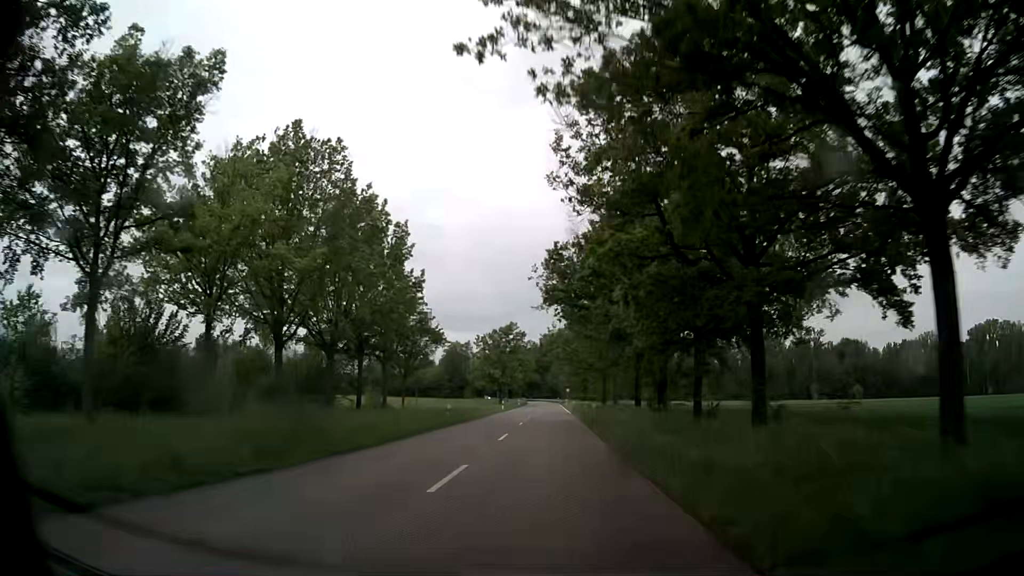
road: secondary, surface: asphalt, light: Day
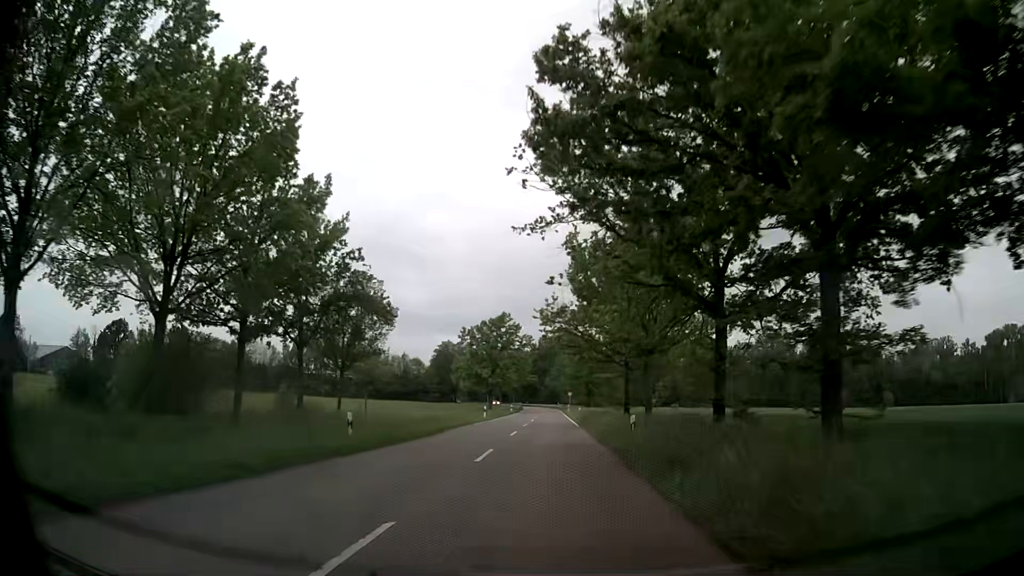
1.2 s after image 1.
(0.0, +18.4) m; 0°
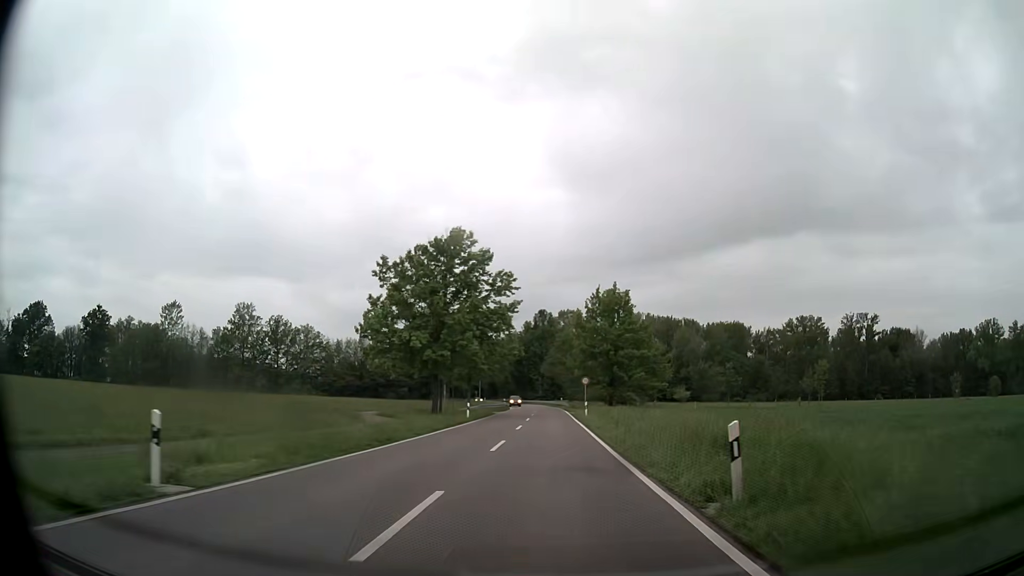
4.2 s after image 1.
(-0.1, +45.8) m; -1°
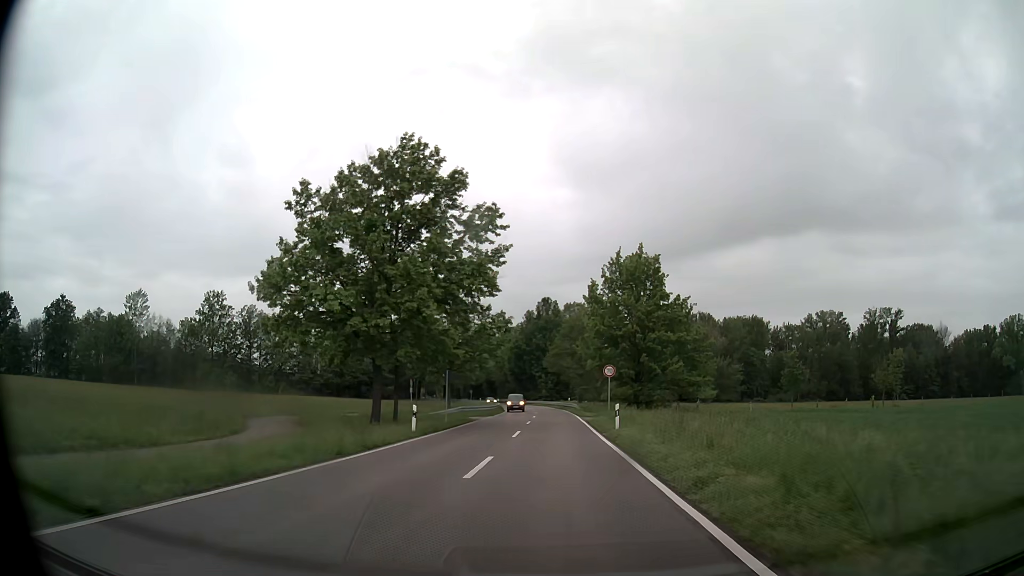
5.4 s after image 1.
(+0.1, +18.3) m; 0°
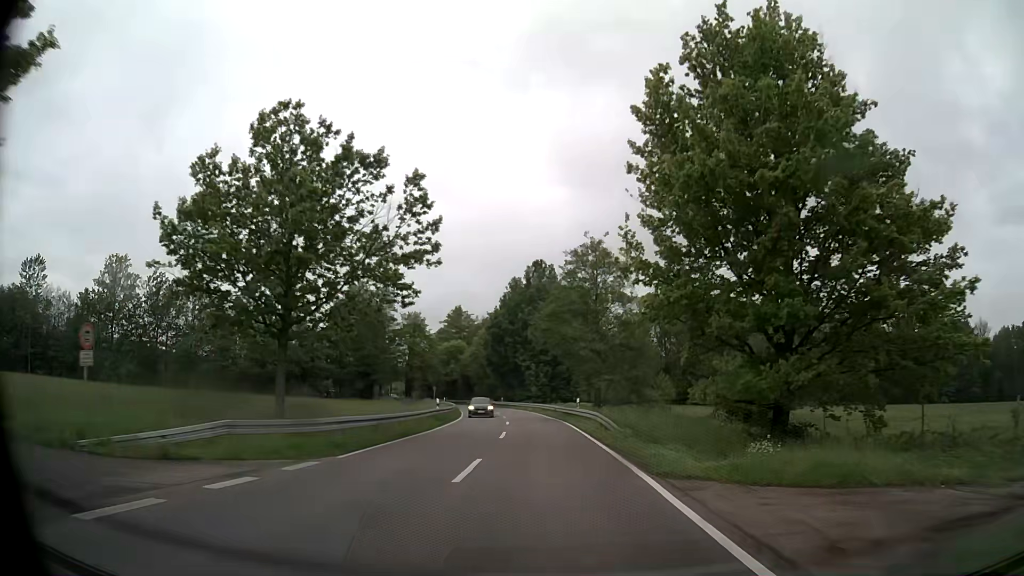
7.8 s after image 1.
(+0.1, +36.6) m; 0°
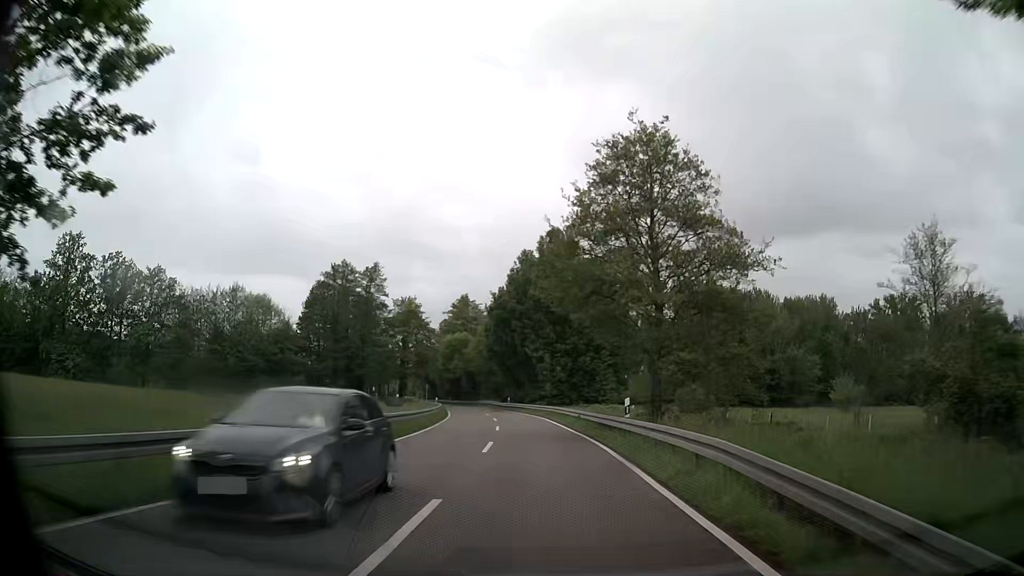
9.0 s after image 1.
(-0.1, +18.3) m; -1°
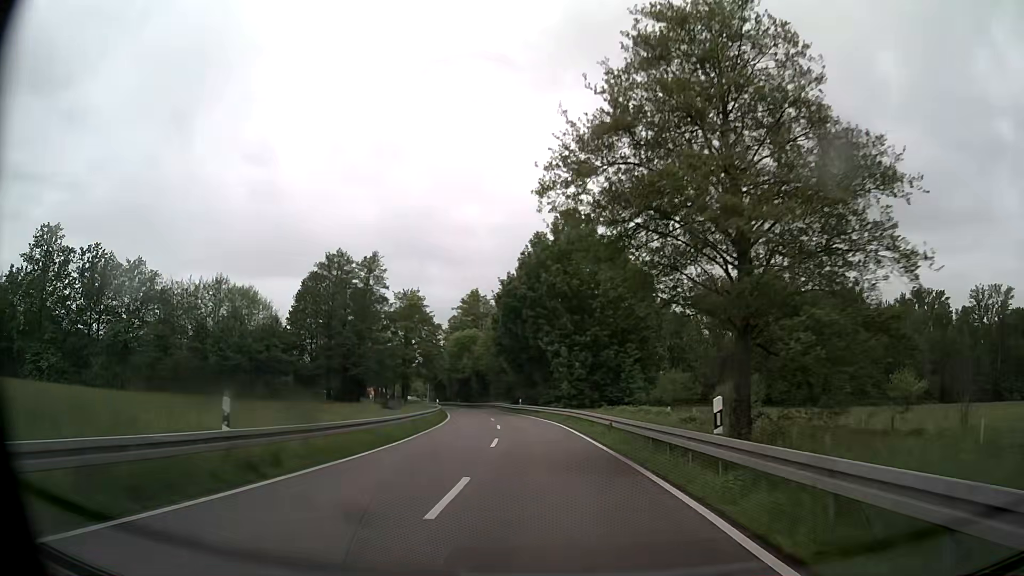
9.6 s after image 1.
(-0.1, +9.1) m; -1°
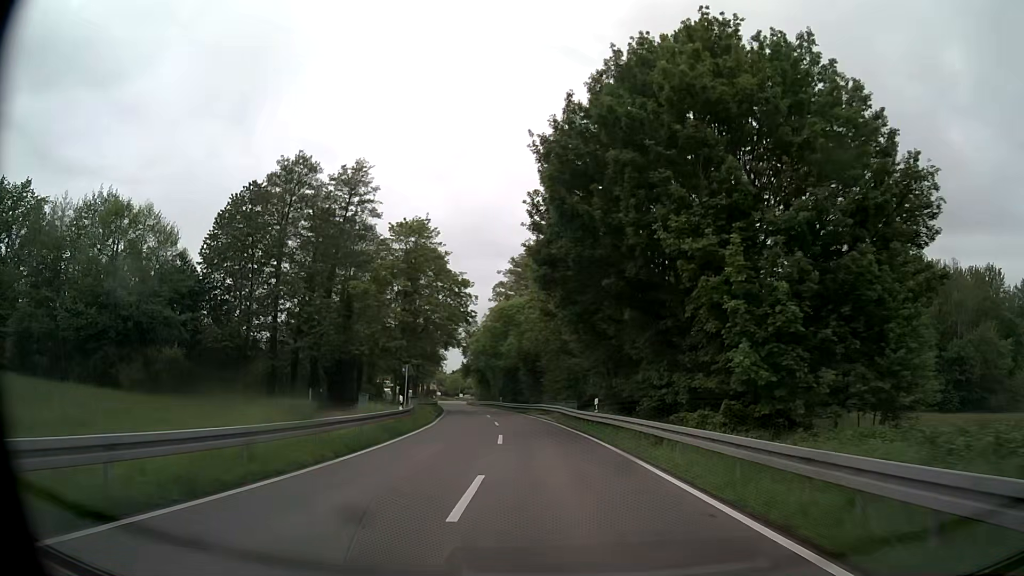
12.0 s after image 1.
(-2.0, +36.4) m; -6°
(0, +10) (-1, +20) (-1, +30) (-2, +40) (-4, +50) (-5, +60) (-7, +70) (-8, +79) (-10, +89) (-12, +99) m
